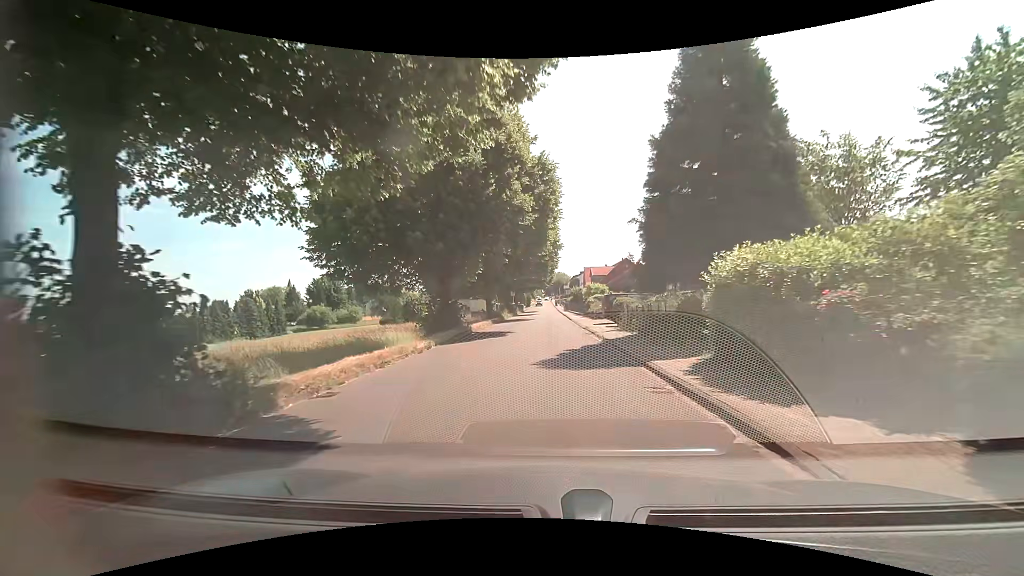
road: residential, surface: asphalt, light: Day
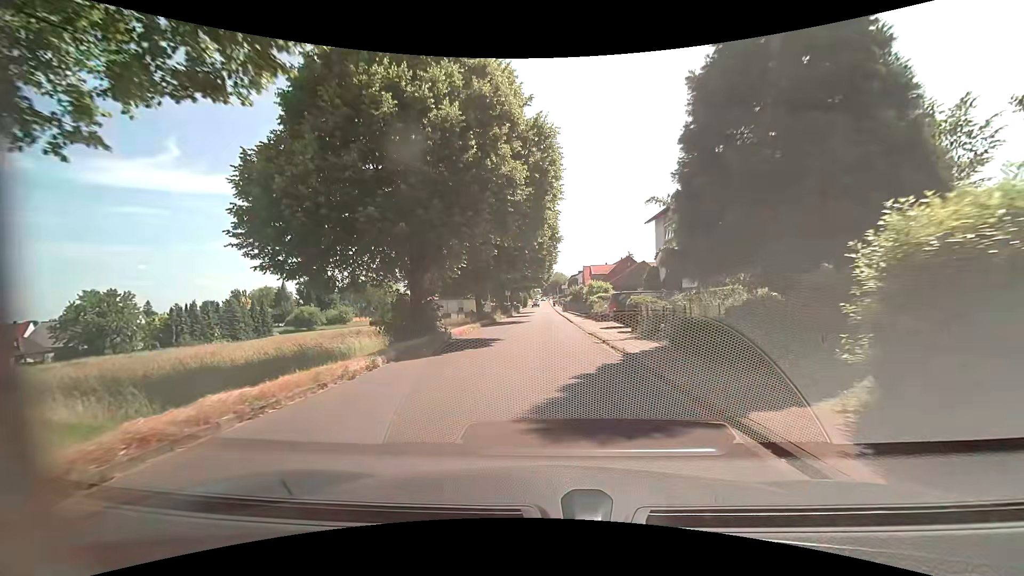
(0.0, +5.2) m; 0°
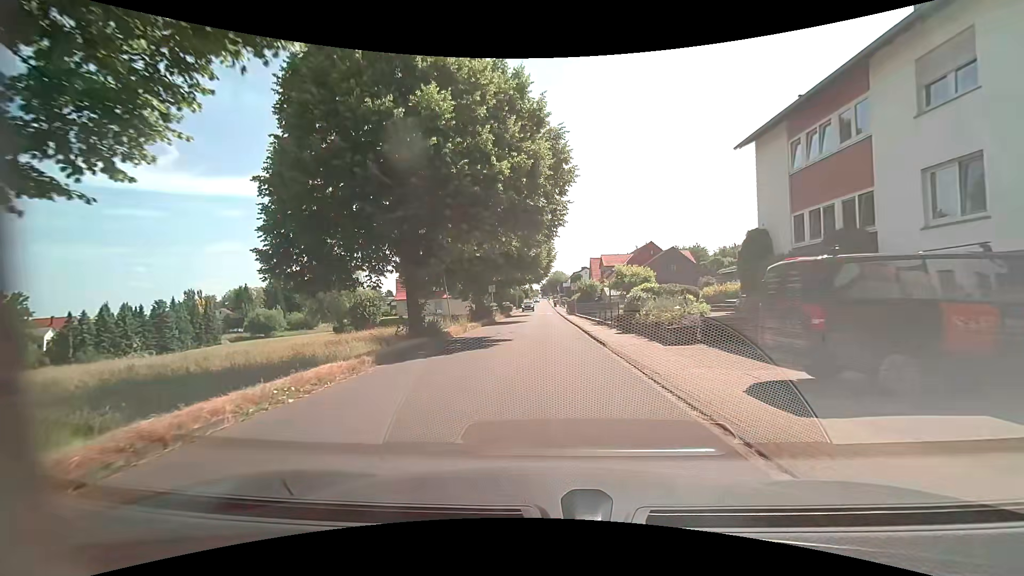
(0.0, +19.8) m; +1°
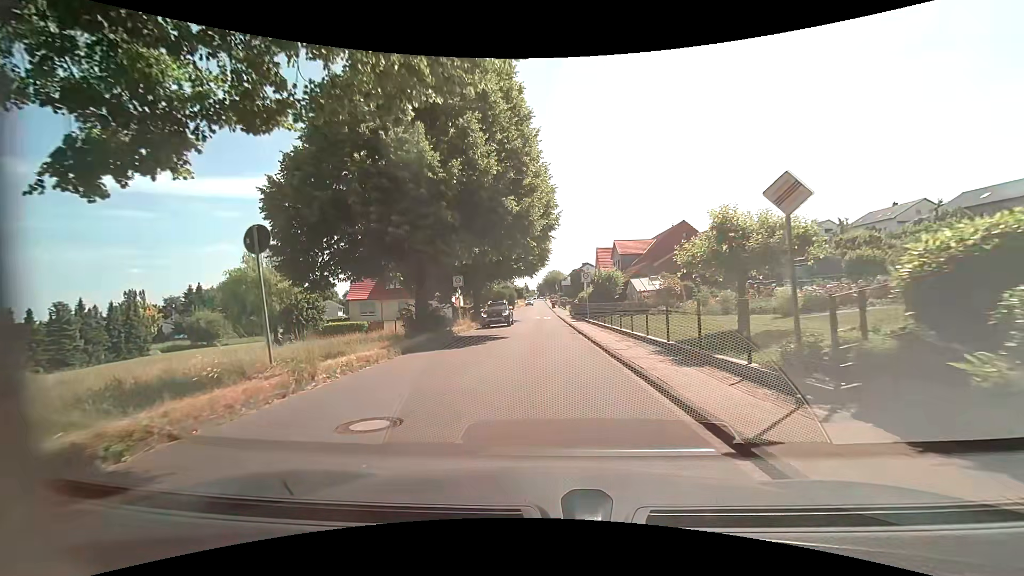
(-0.1, +17.9) m; 0°
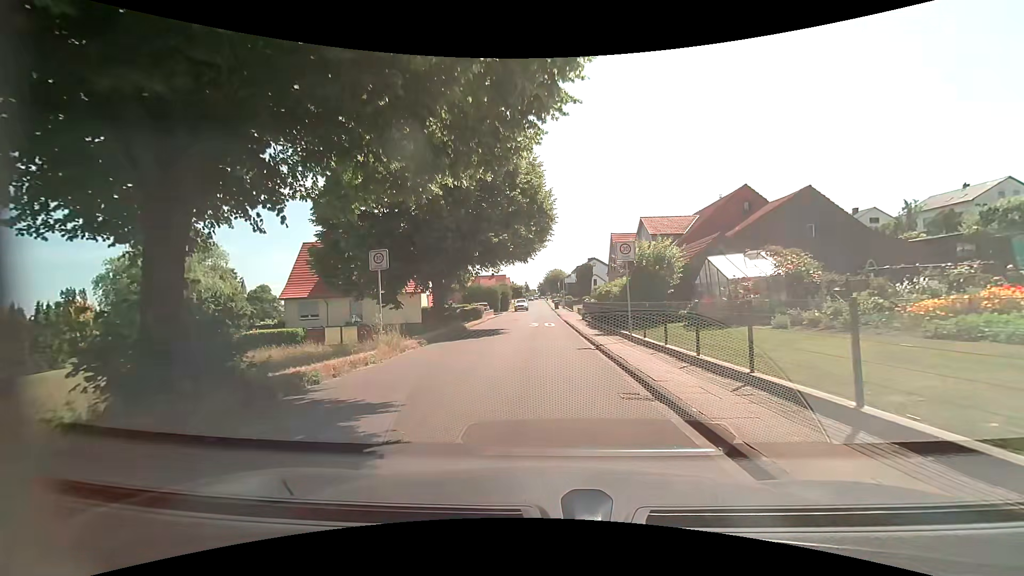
(-0.1, +15.6) m; -1°
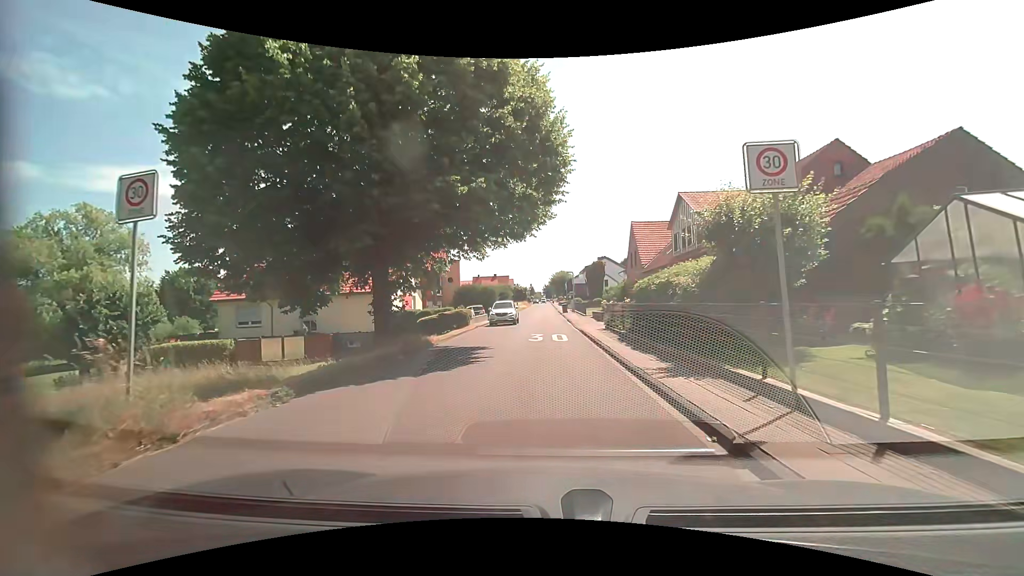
(0.0, +10.4) m; 0°
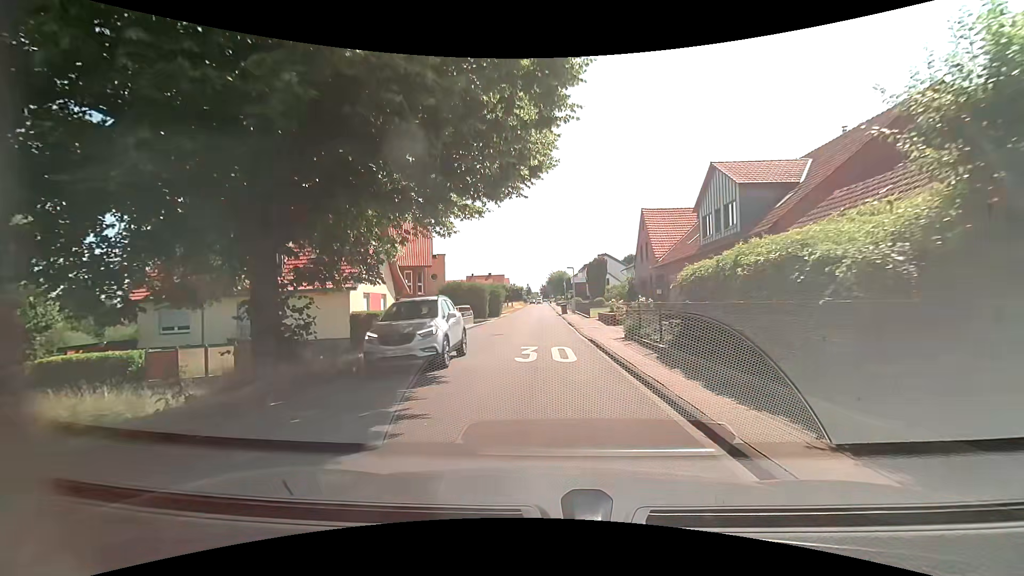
(0.0, +7.0) m; 0°
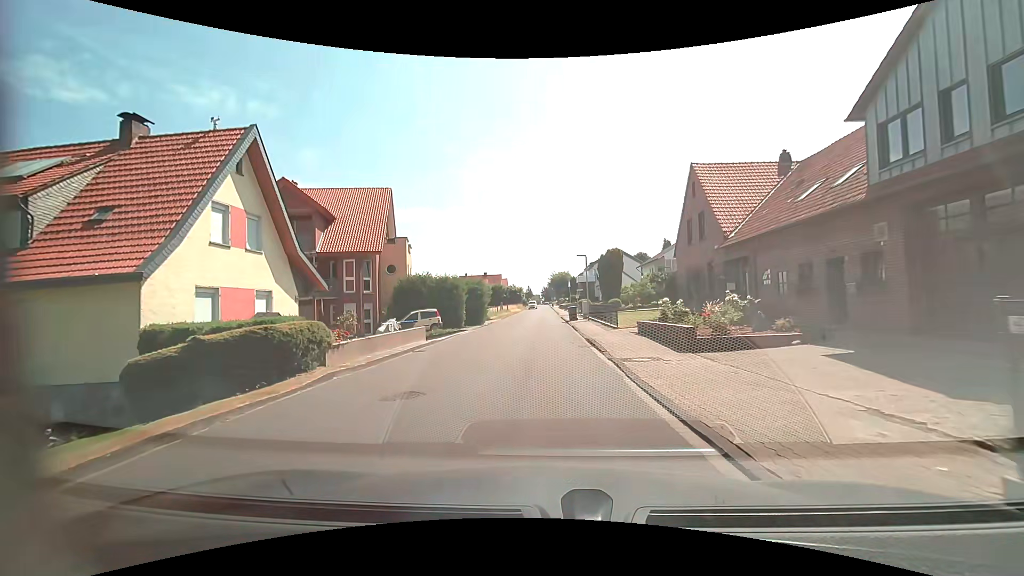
(+0.1, +14.6) m; -1°
